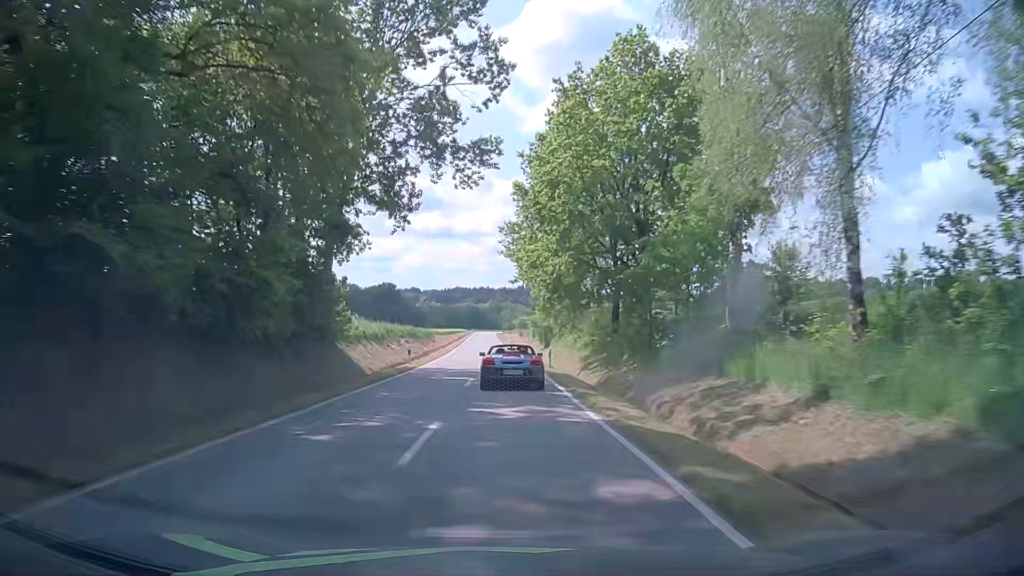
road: tertiary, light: Day
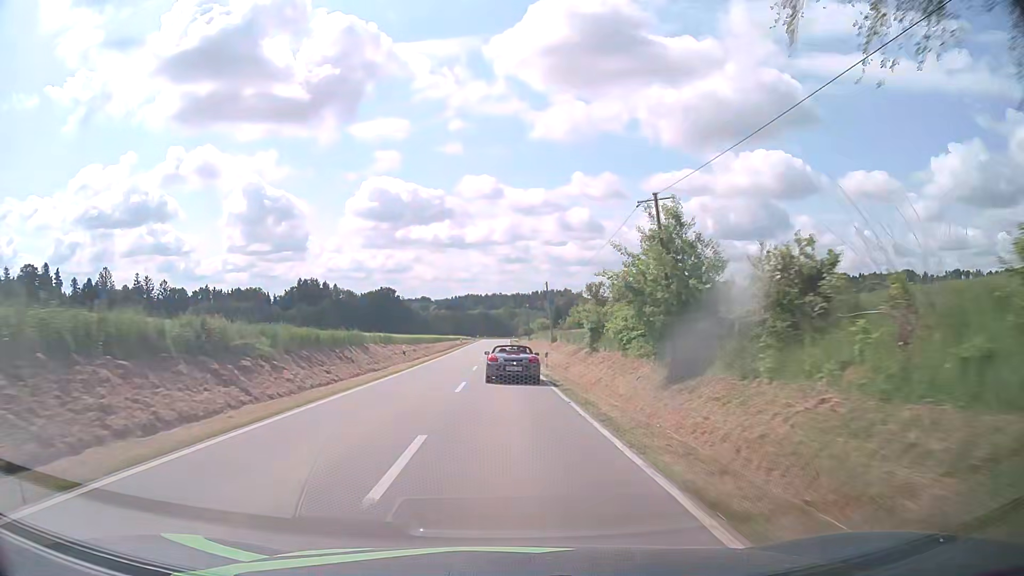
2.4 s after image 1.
(-0.5, +49.9) m; -1°
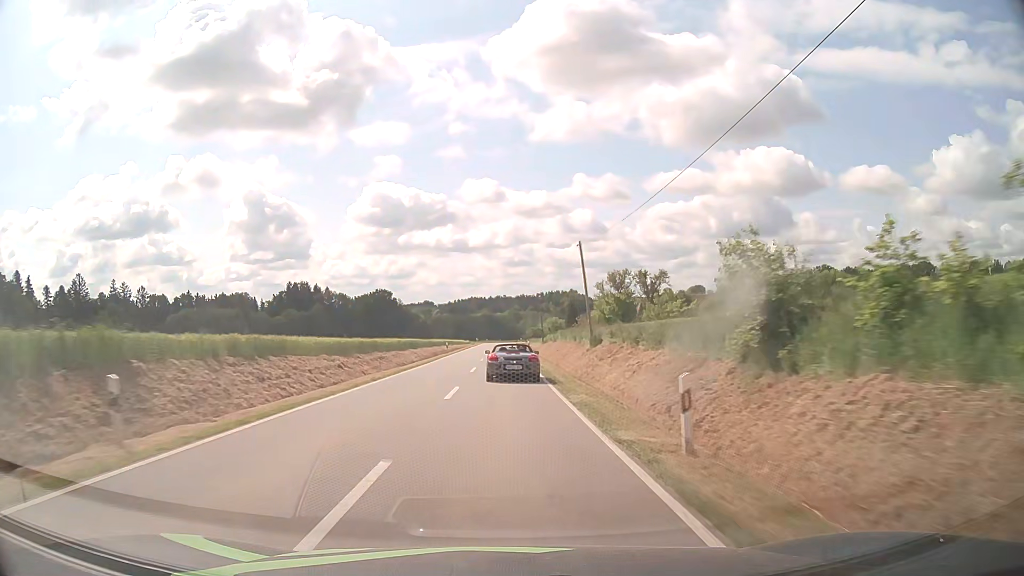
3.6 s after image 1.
(-0.1, +26.2) m; -1°
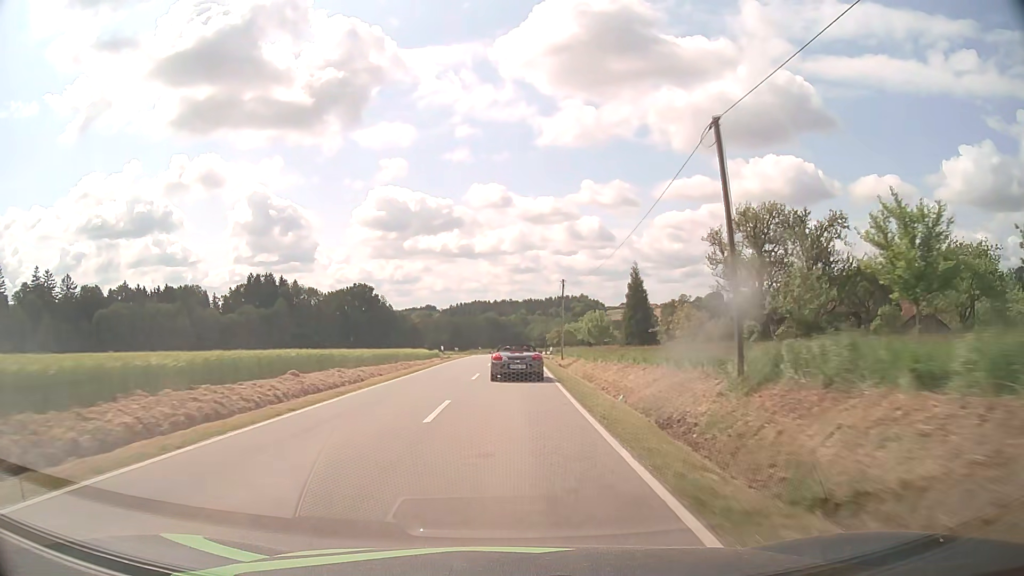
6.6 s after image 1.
(-0.4, +64.7) m; -1°
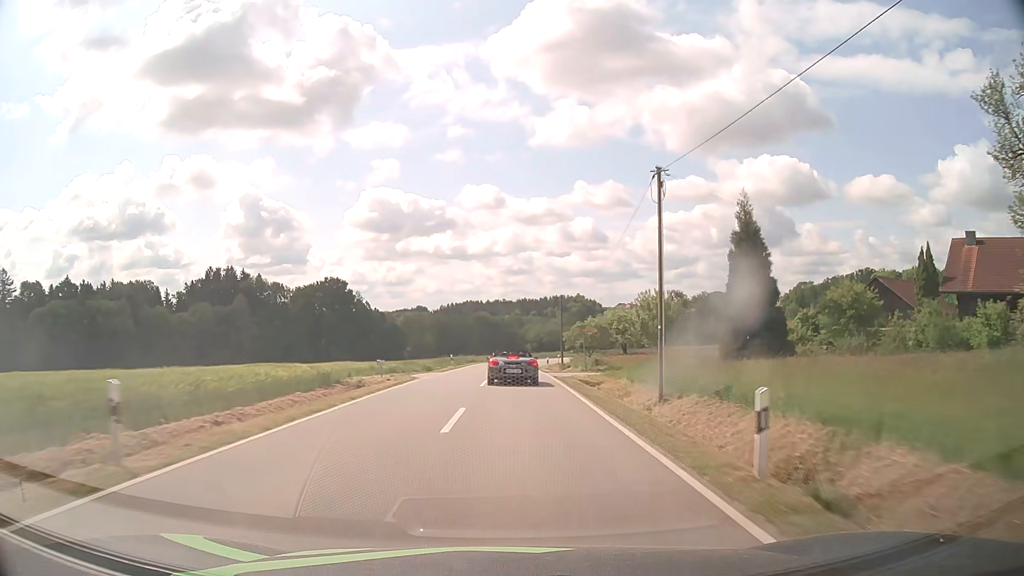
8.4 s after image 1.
(+0.1, +37.1) m; +1°
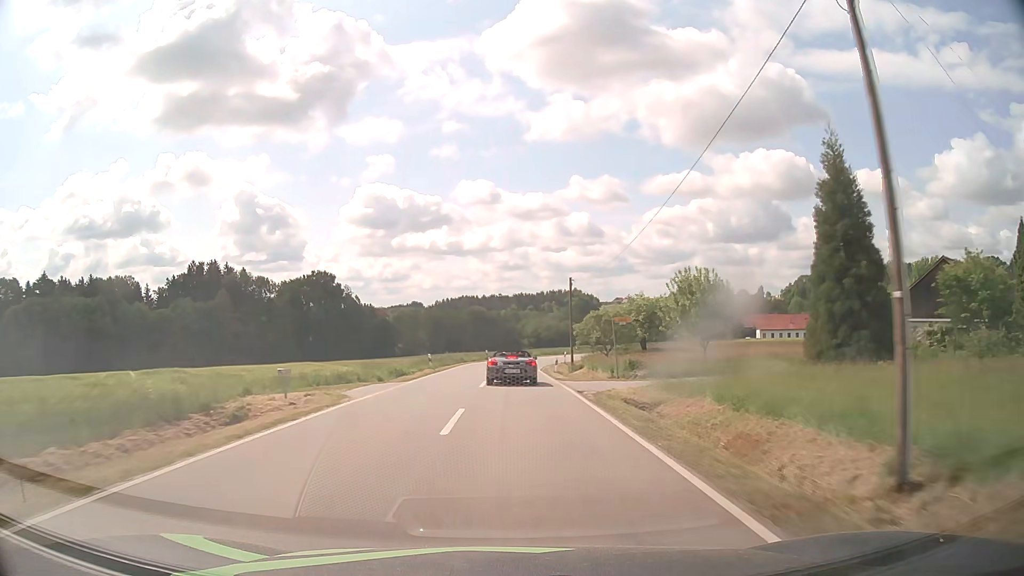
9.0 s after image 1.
(0.0, +12.2) m; 0°
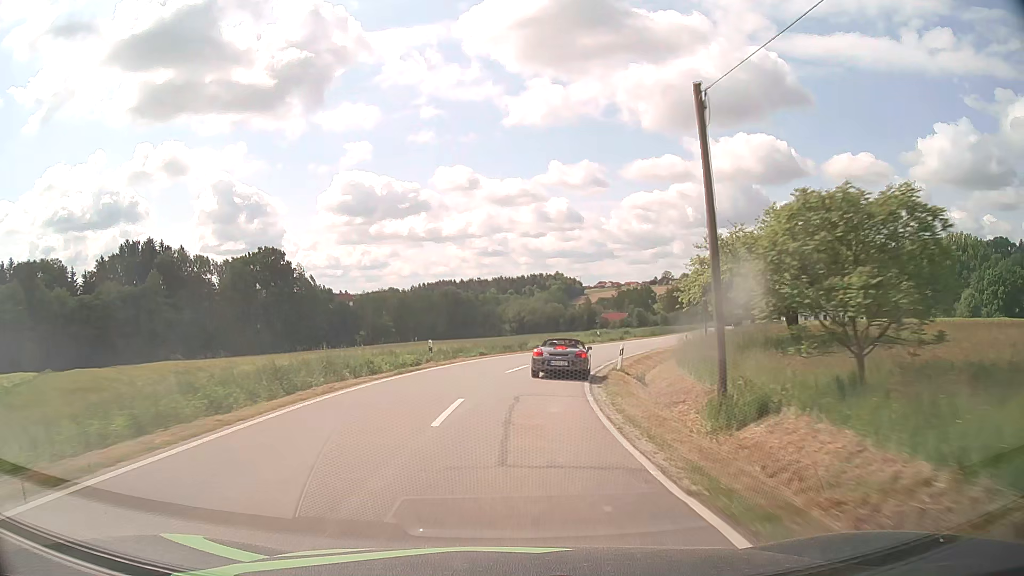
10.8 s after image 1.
(+0.3, +35.6) m; +2°
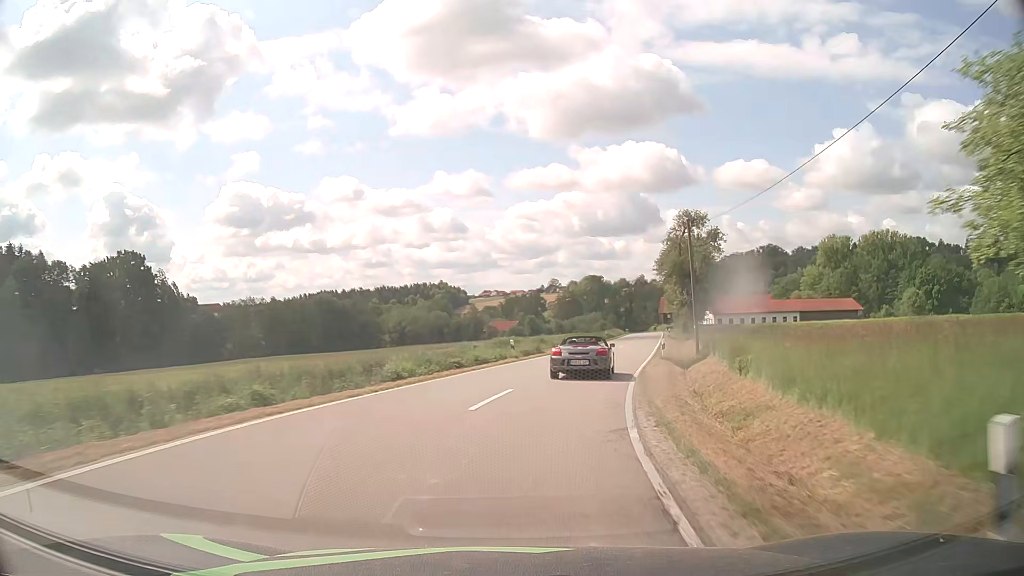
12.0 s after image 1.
(+1.5, +22.0) m; +9°
(+1, +10) (+2, +20) (+5, +30) (+7, +39) (+10, +49) (+12, +59) (+15, +68) (+17, +78) (+19, +88) (+22, +97) m
